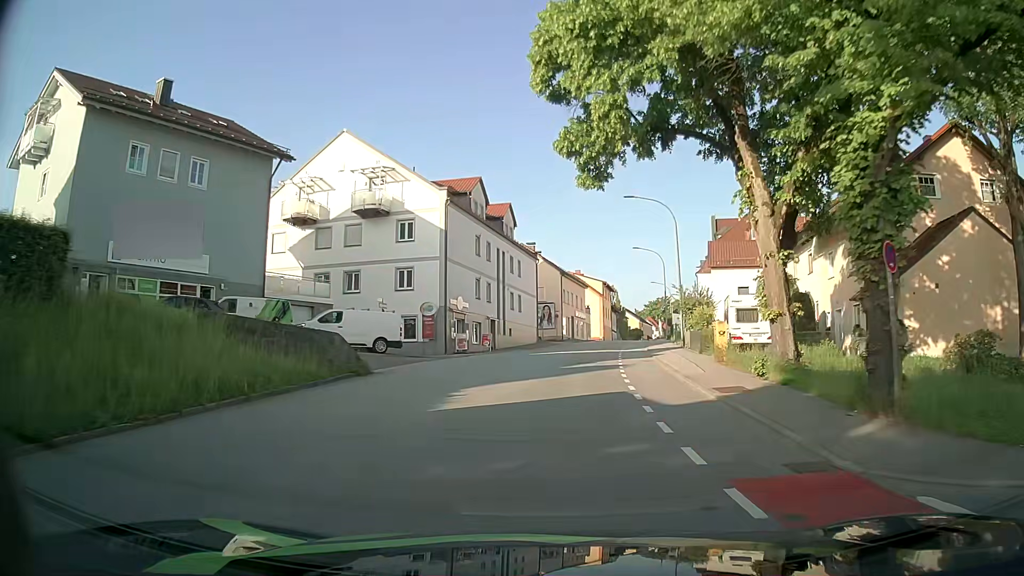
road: tertiary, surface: asphalt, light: Day
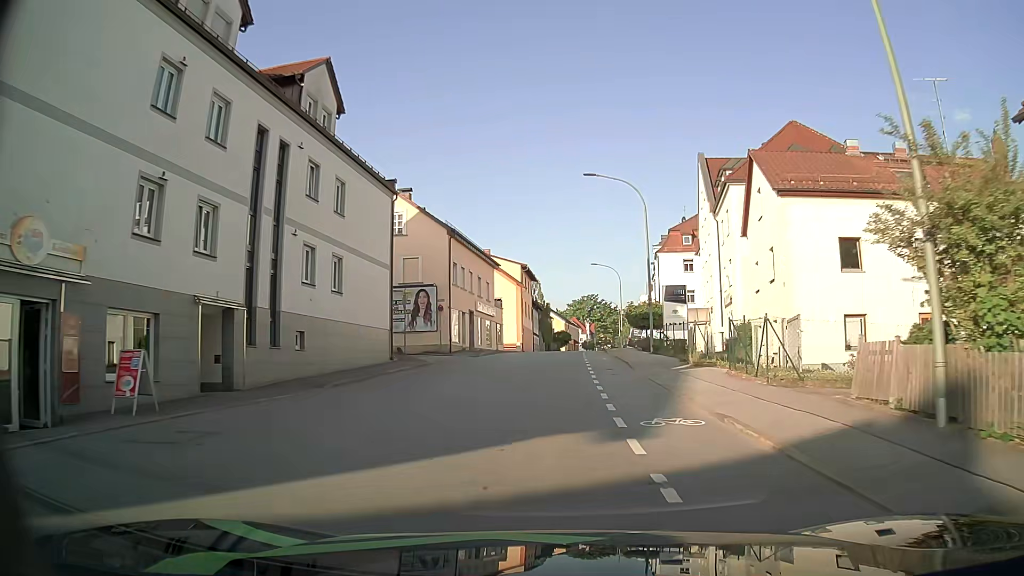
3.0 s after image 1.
(+2.1, +31.6) m; +7°
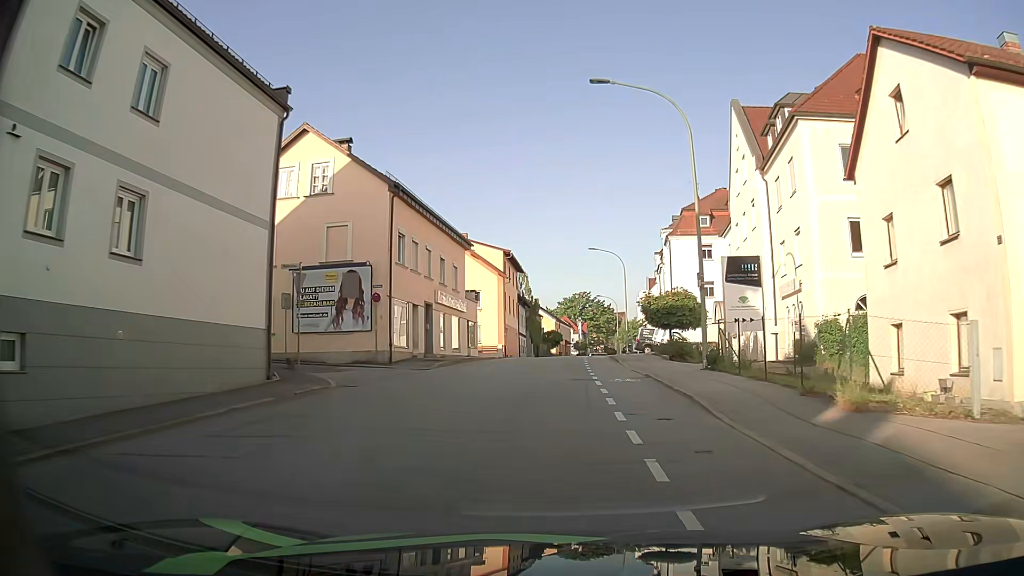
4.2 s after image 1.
(+0.1, +12.8) m; +2°
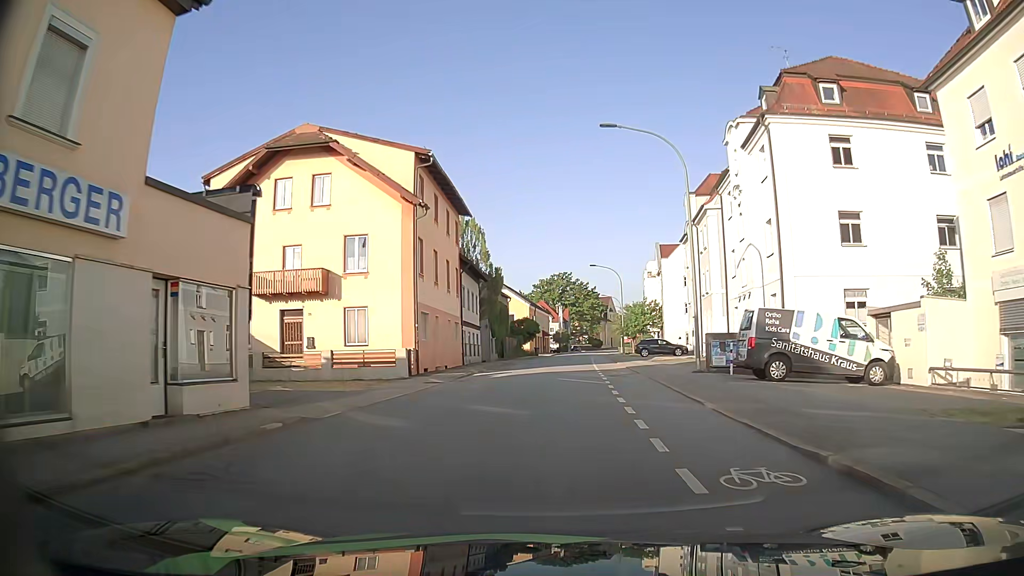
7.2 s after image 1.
(+0.1, +32.8) m; +1°
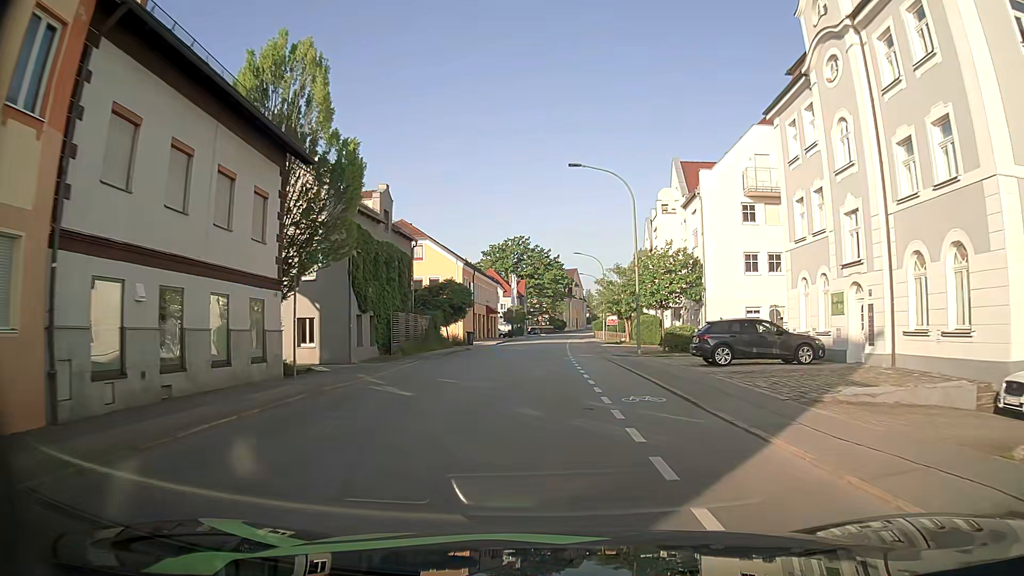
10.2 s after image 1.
(+1.2, +34.0) m; +4°
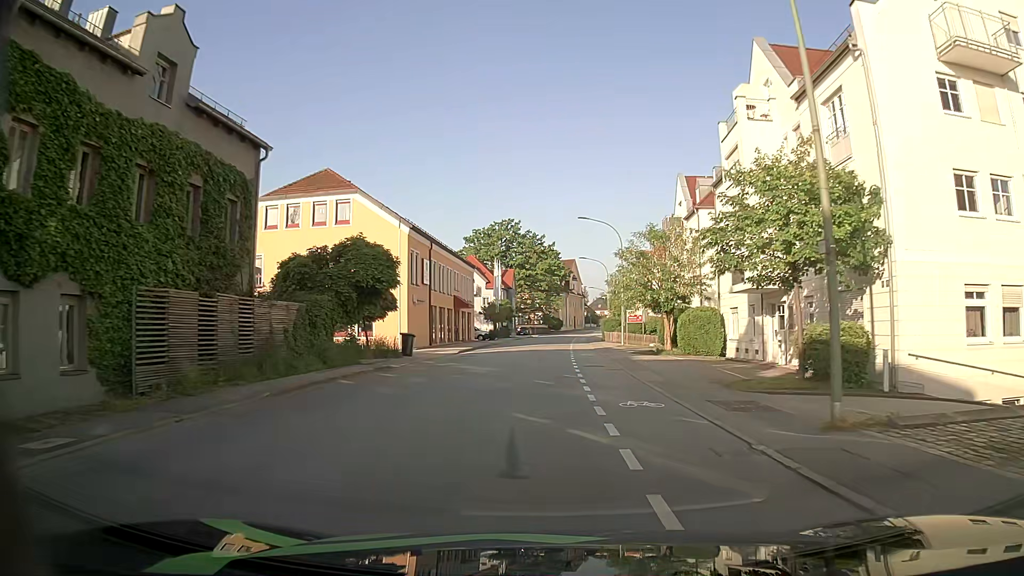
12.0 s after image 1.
(0.0, +21.6) m; +1°
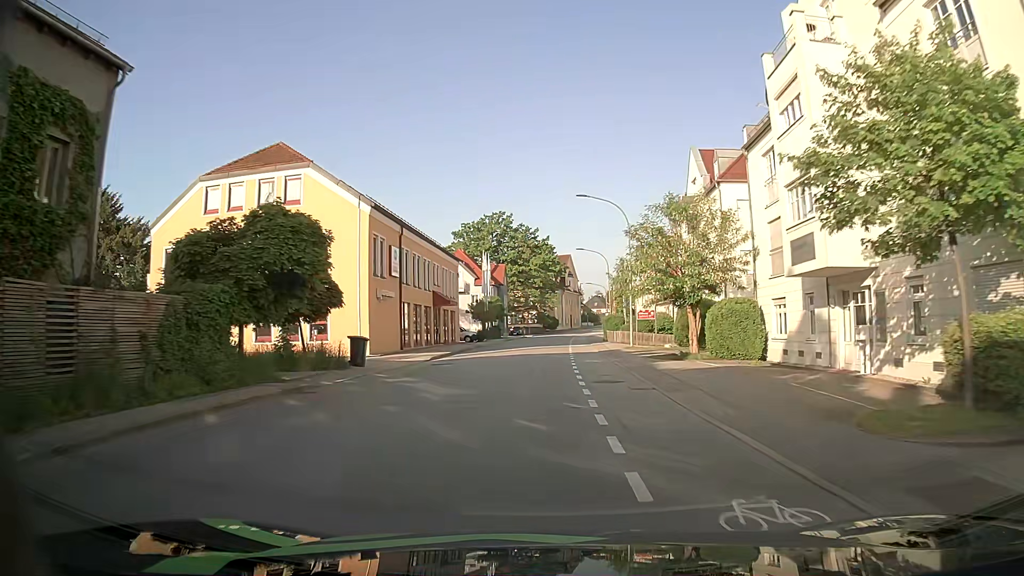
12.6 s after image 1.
(0.0, +7.4) m; 0°
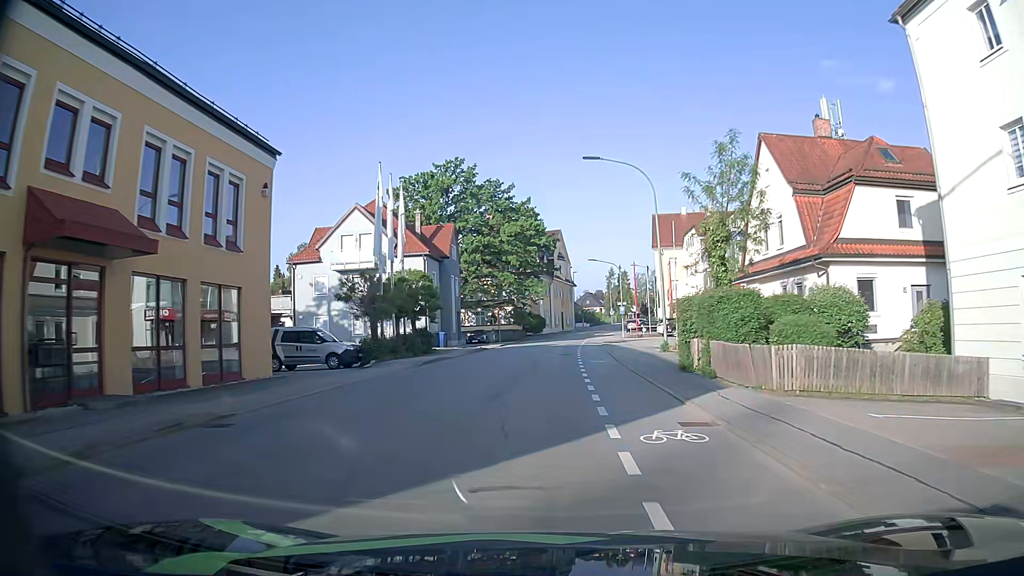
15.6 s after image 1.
(+0.3, +37.6) m; +1°
(0, +10) (0, +20) (0, +30) (+1, +40) (+1, +50) (+2, +60) (+3, +70) (+4, +80) (+6, +90) (+8, +99) m
